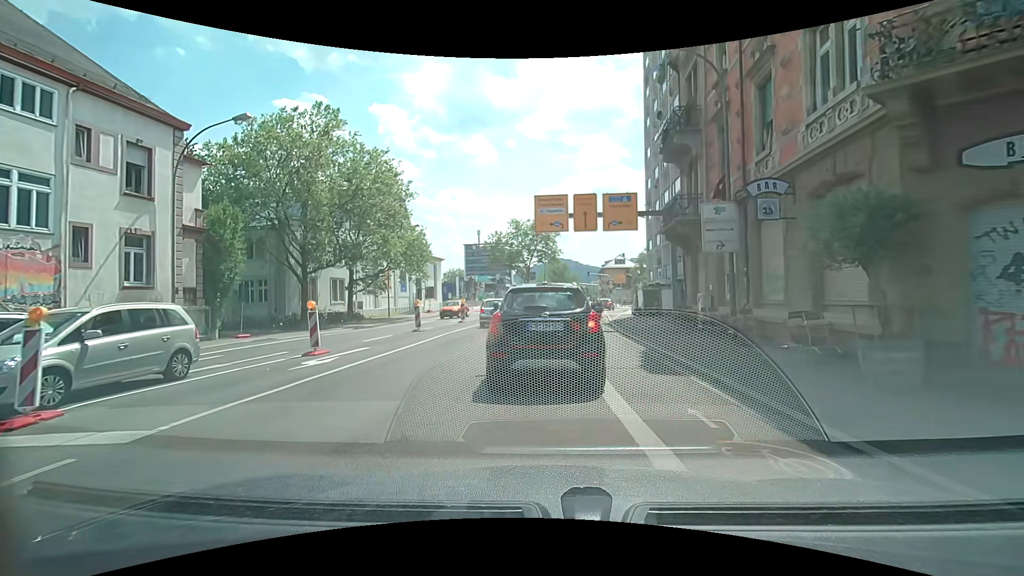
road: secondary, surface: asphalt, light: Day
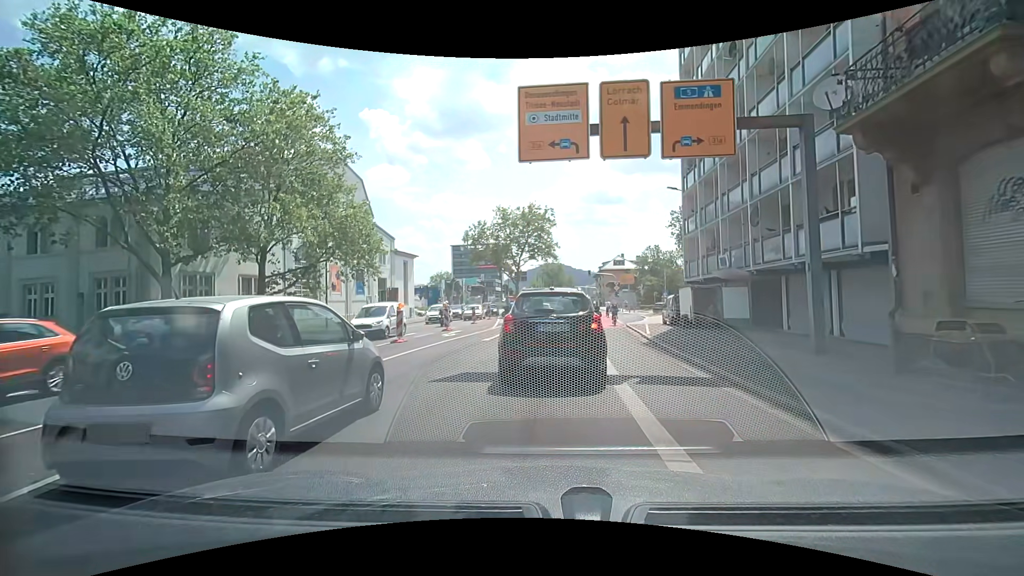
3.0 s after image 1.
(-0.1, +13.7) m; 0°
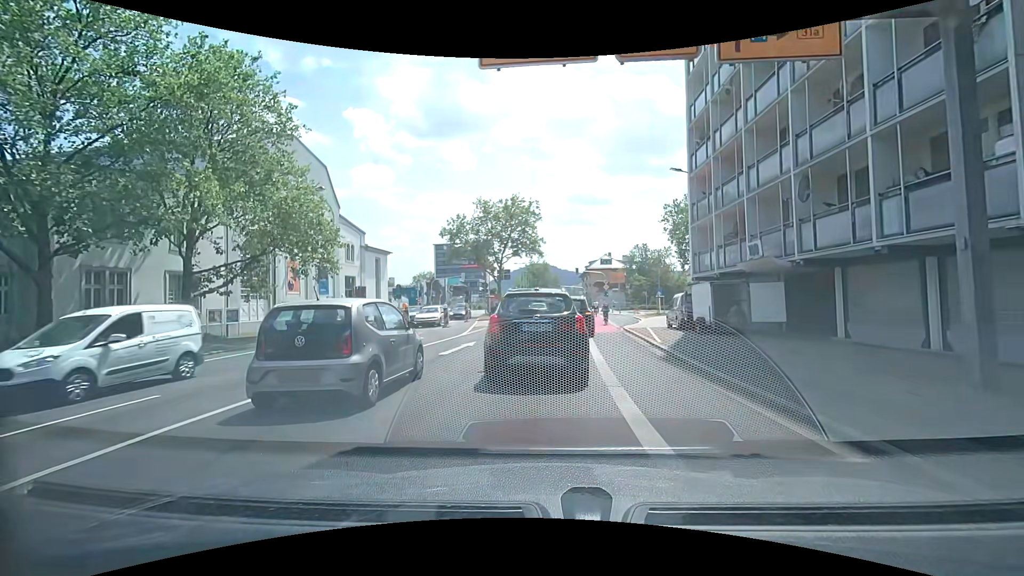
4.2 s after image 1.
(+0.2, +5.1) m; +3°
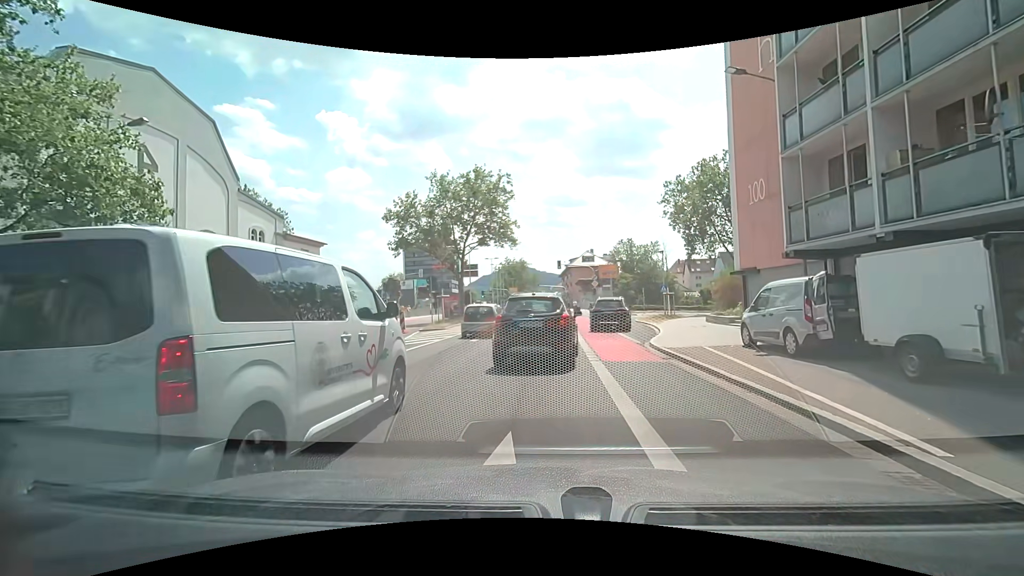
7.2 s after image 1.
(+0.2, +13.1) m; 0°
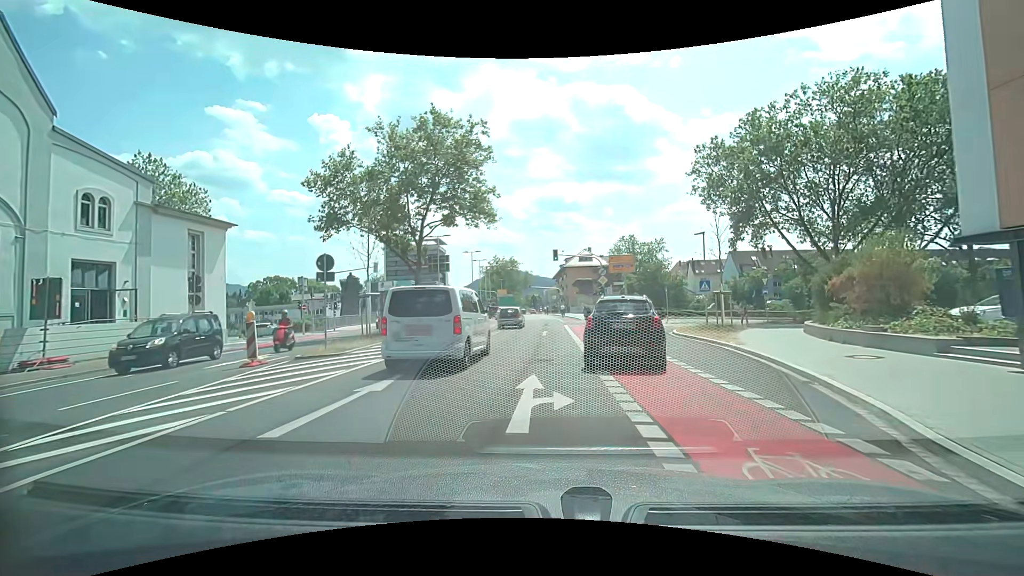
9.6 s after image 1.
(+0.5, +14.3) m; +3°
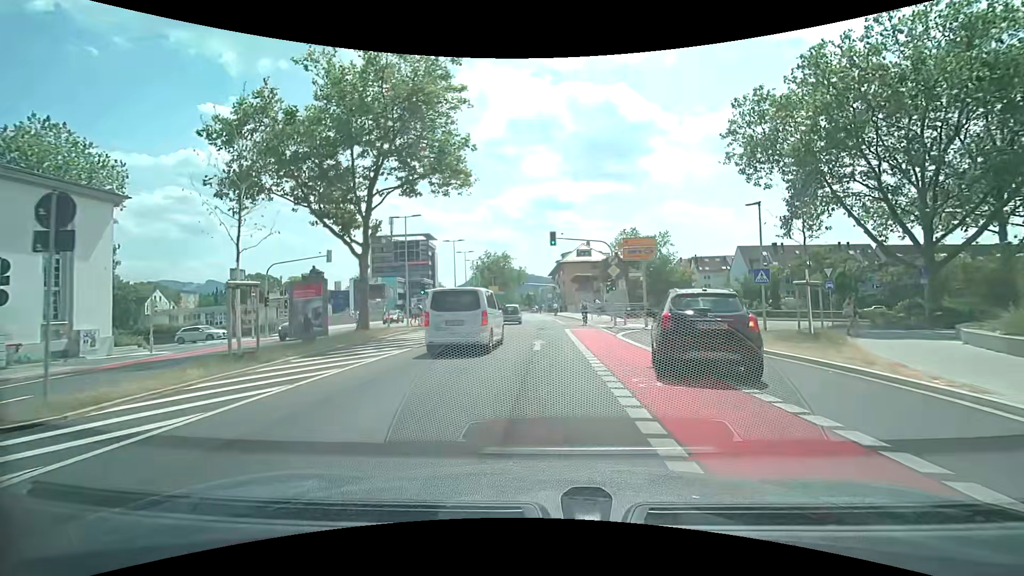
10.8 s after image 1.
(-0.1, +9.4) m; 0°
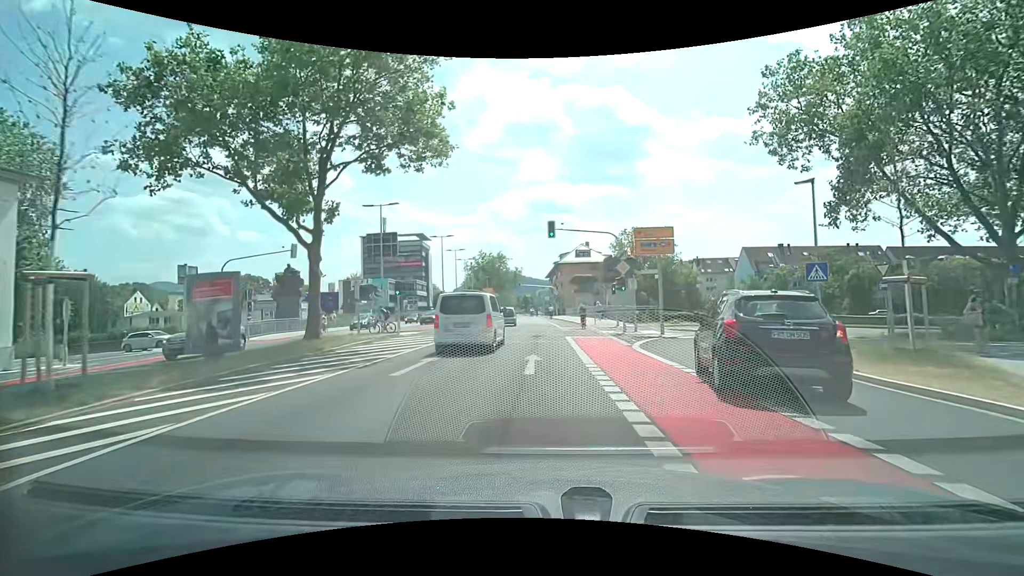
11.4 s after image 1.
(0.0, +5.0) m; 0°
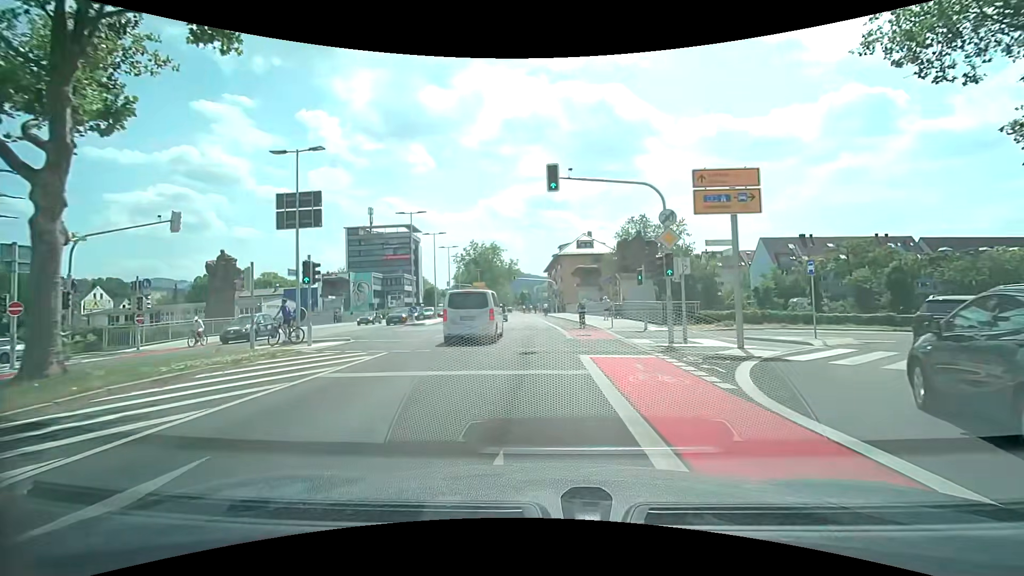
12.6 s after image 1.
(0.0, +10.6) m; 0°
(0, +10) (0, +20) (0, +30) (-1, +40) (-2, +50) (-2, +60) (-3, +70) (-3, +80) (-5, +90) (-6, +100) m
